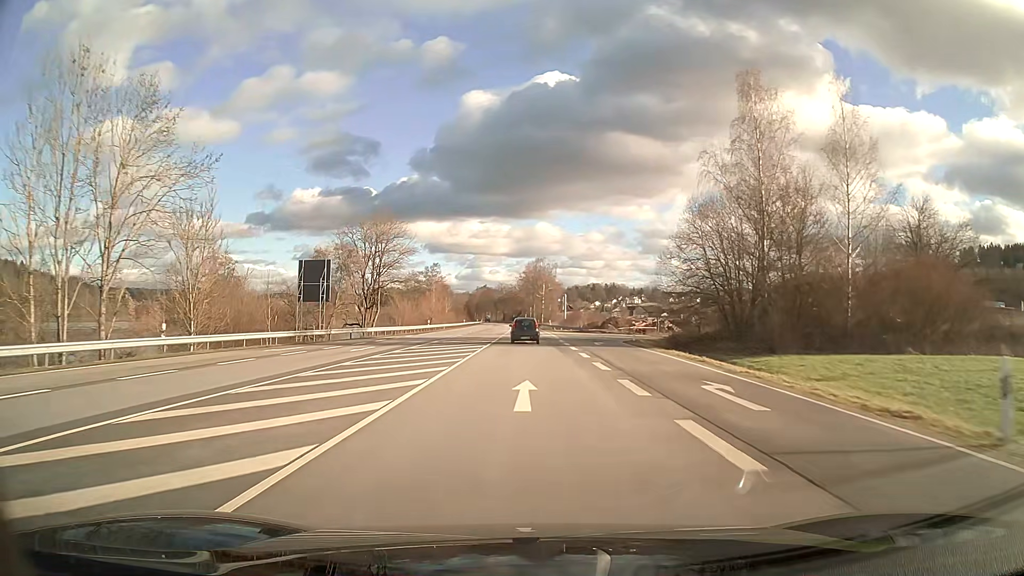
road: primary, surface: asphalt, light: Day
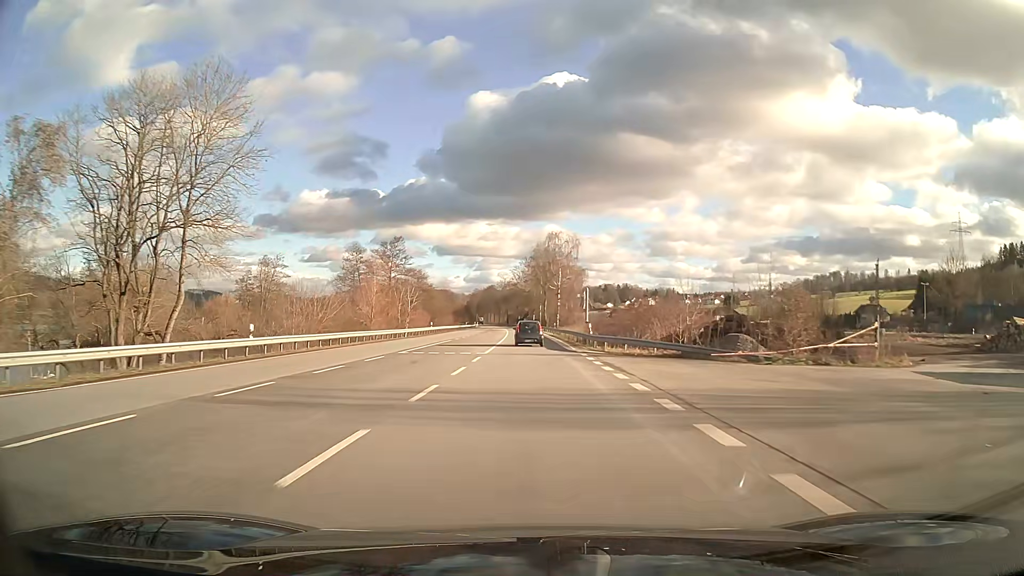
(-0.3, +51.3) m; -1°
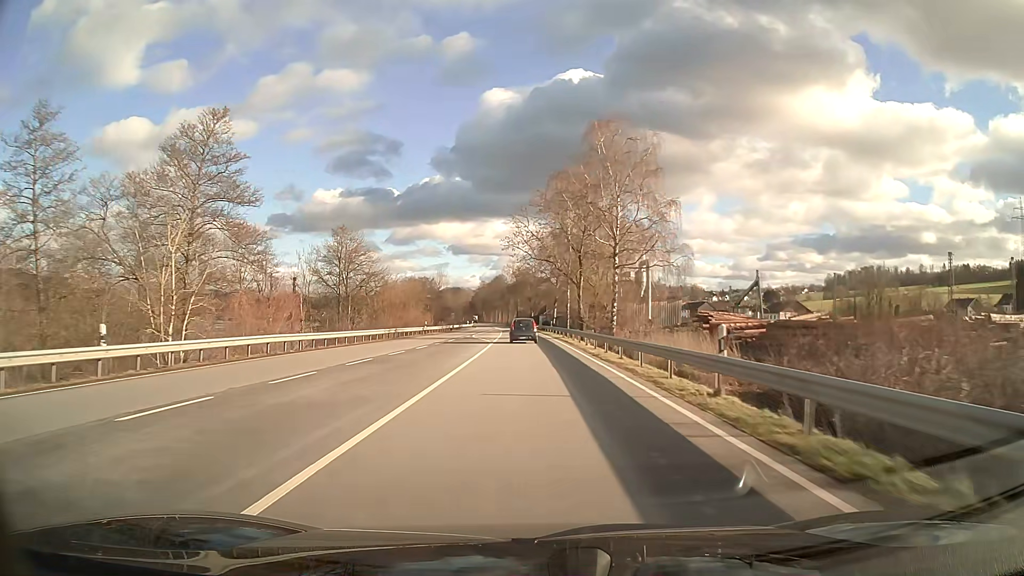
(-0.6, +63.4) m; -1°
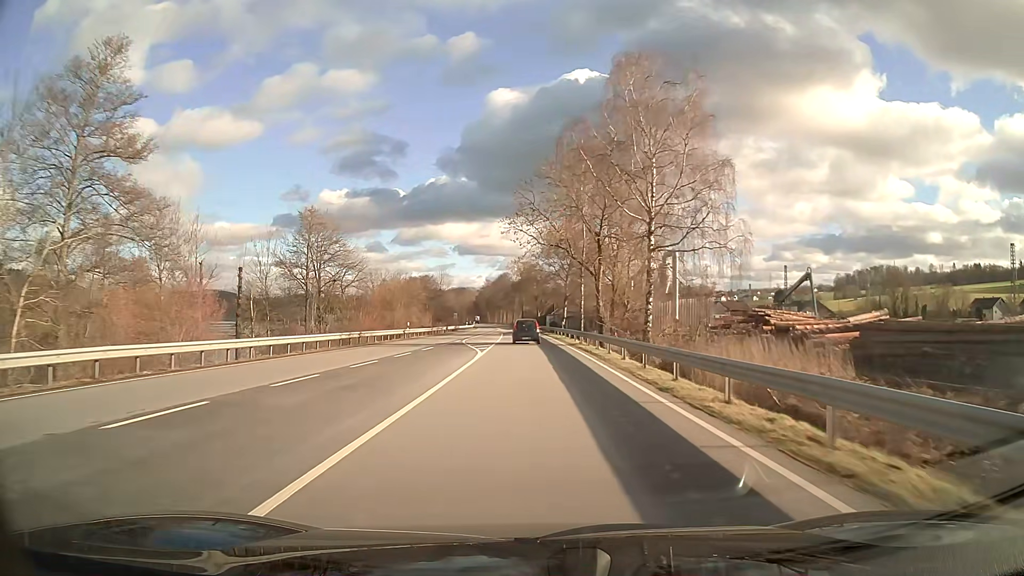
(-0.1, +12.6) m; 0°
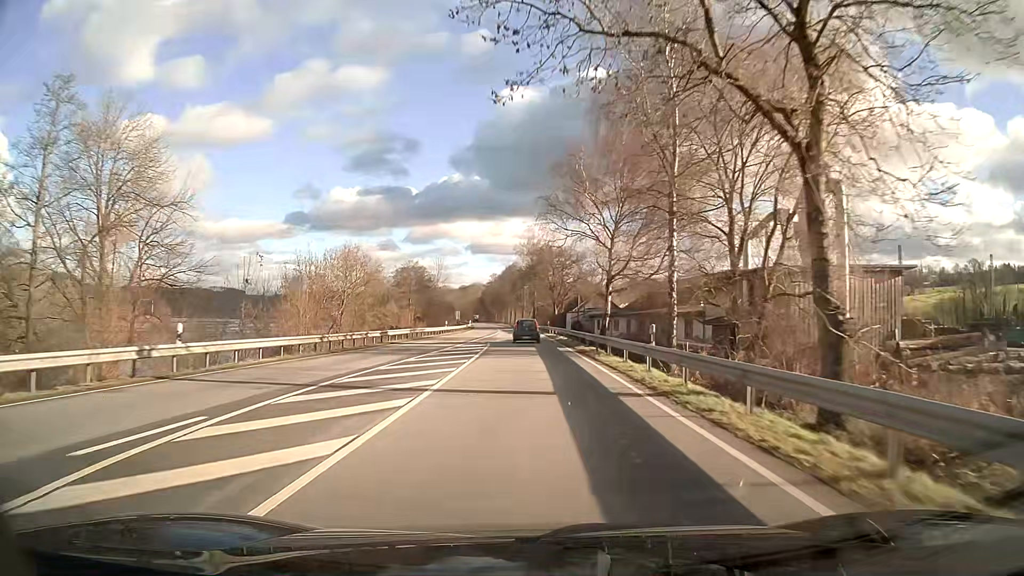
(-0.4, +37.9) m; -1°
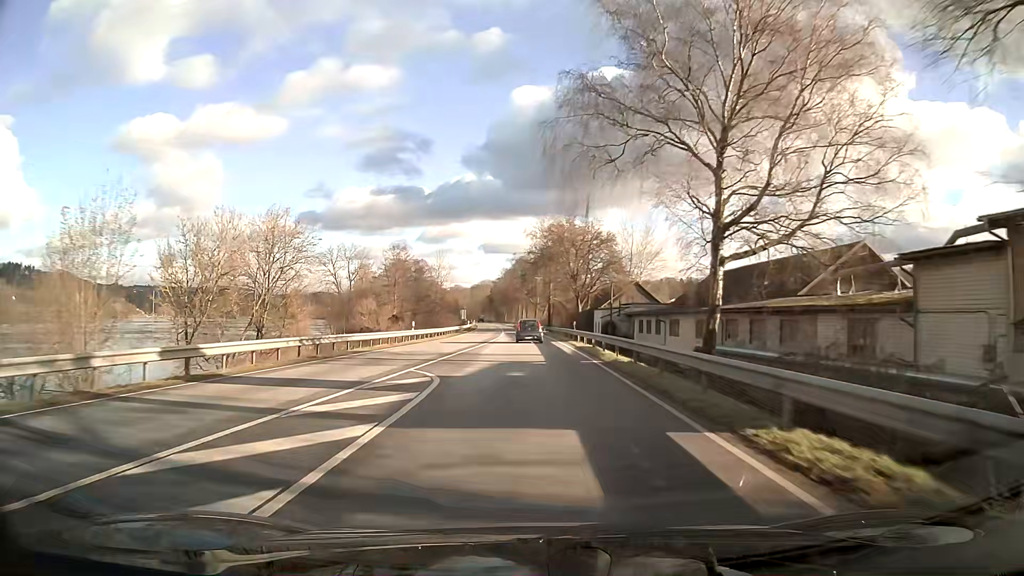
(-0.2, +25.4) m; -1°
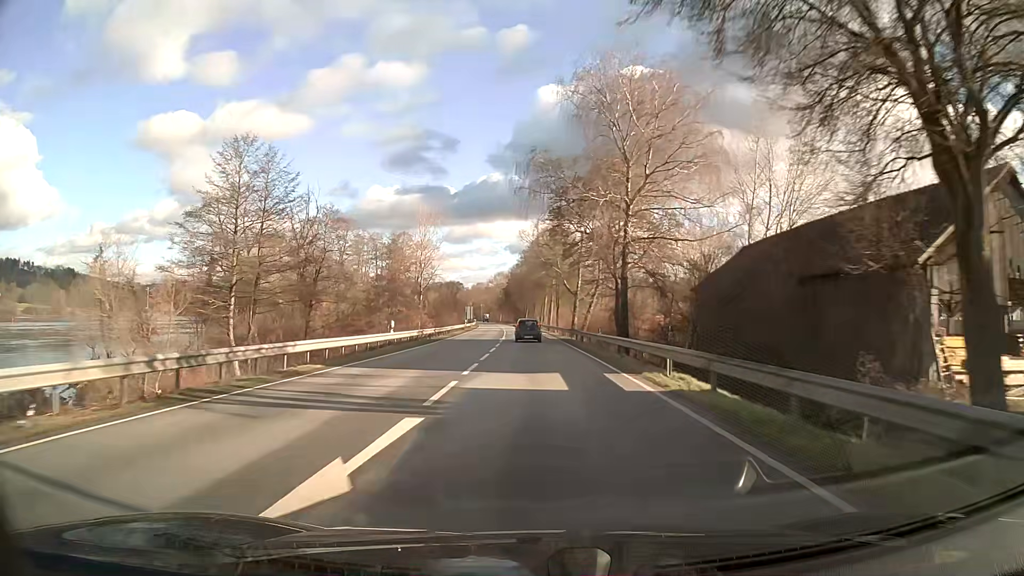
(-1.1, +64.2) m; -2°
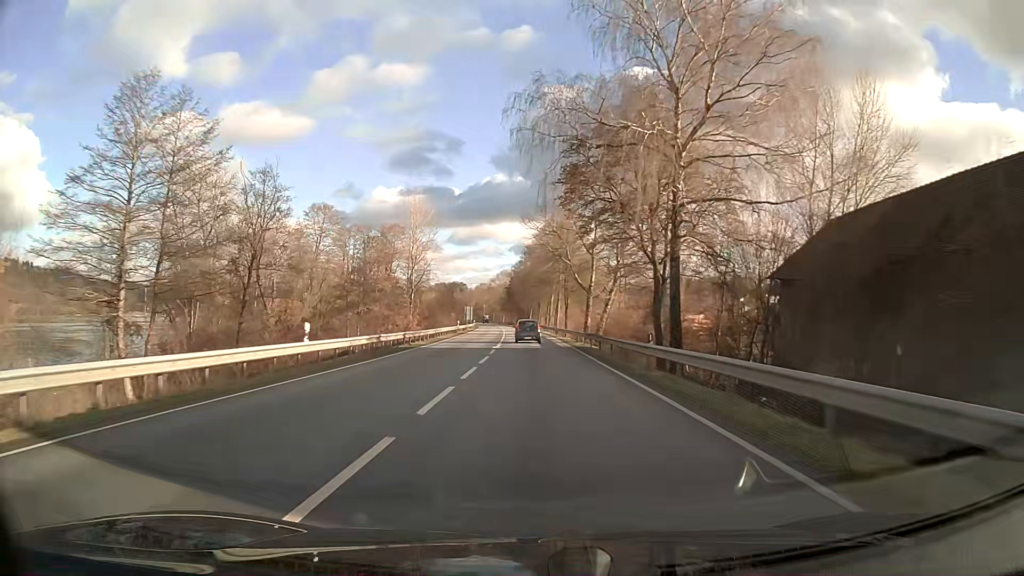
(0.0, +13.0) m; 0°
